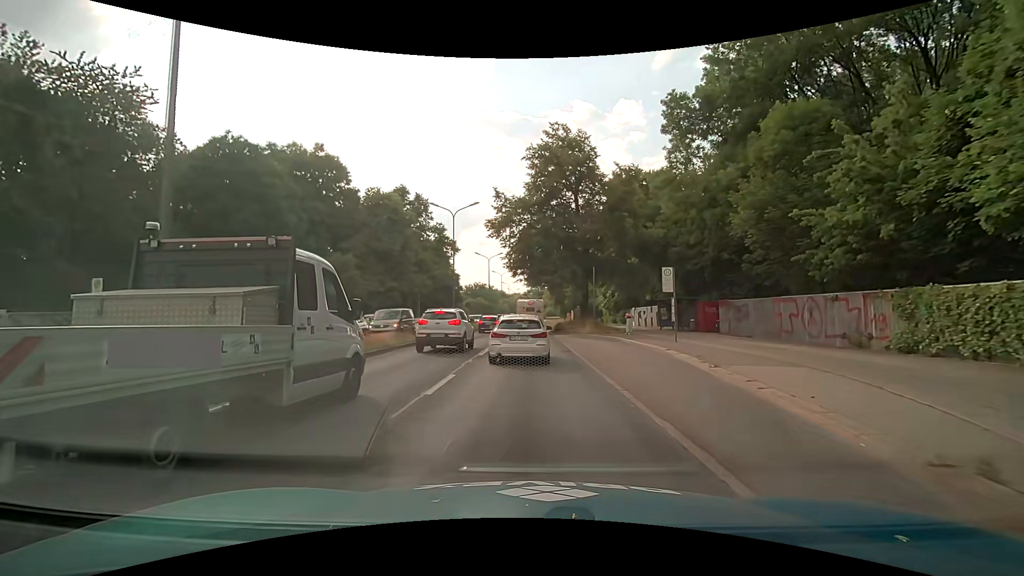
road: trunk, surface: asphalt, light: Day
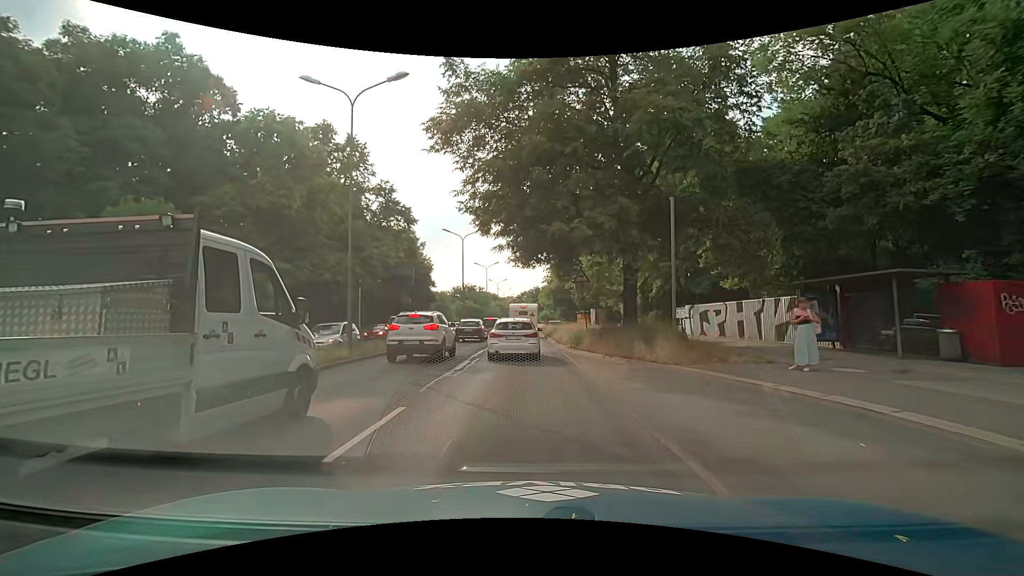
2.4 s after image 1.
(+0.4, +21.7) m; +1°
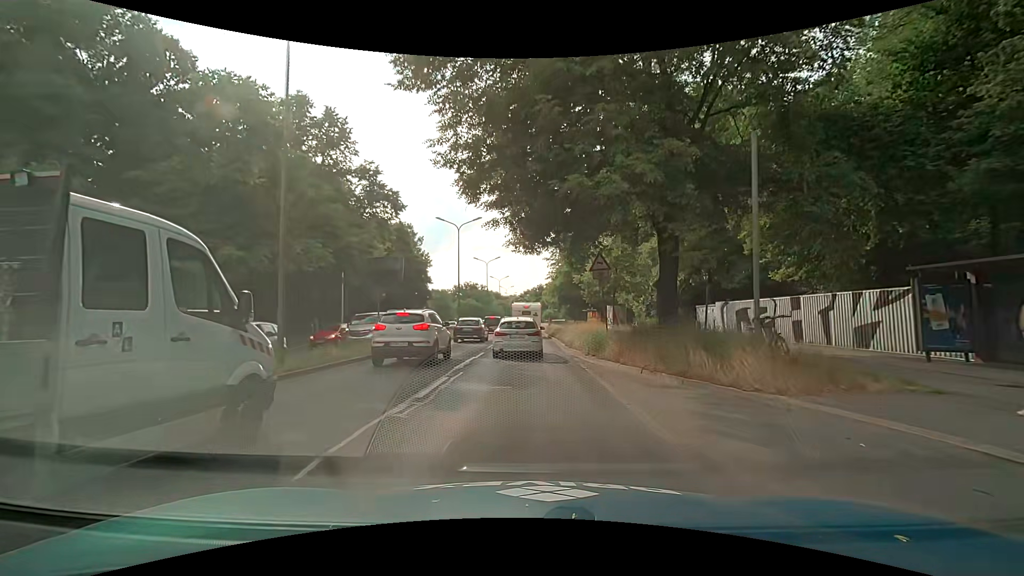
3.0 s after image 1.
(0.0, +5.3) m; 0°
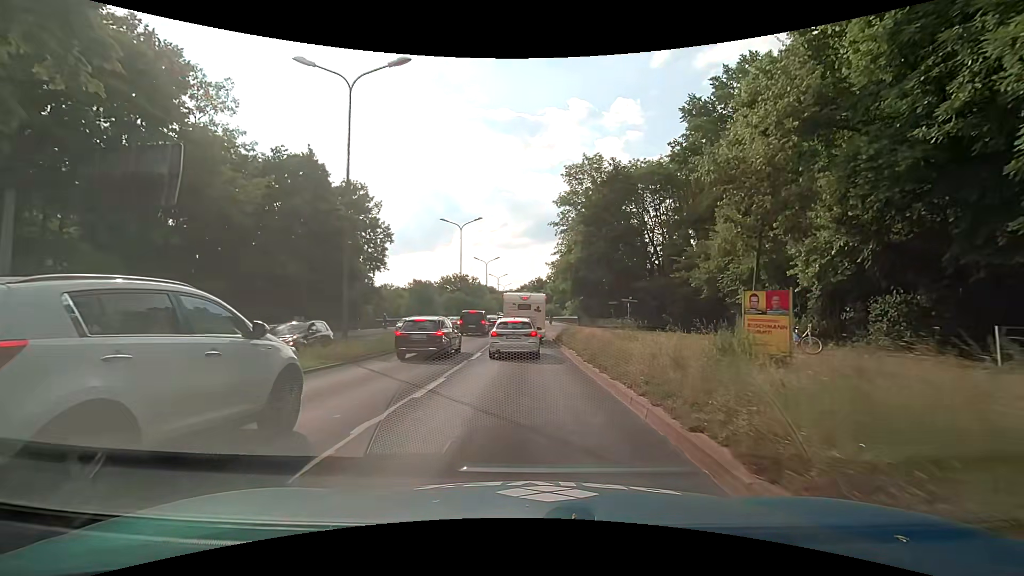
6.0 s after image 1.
(-0.4, +27.2) m; 0°
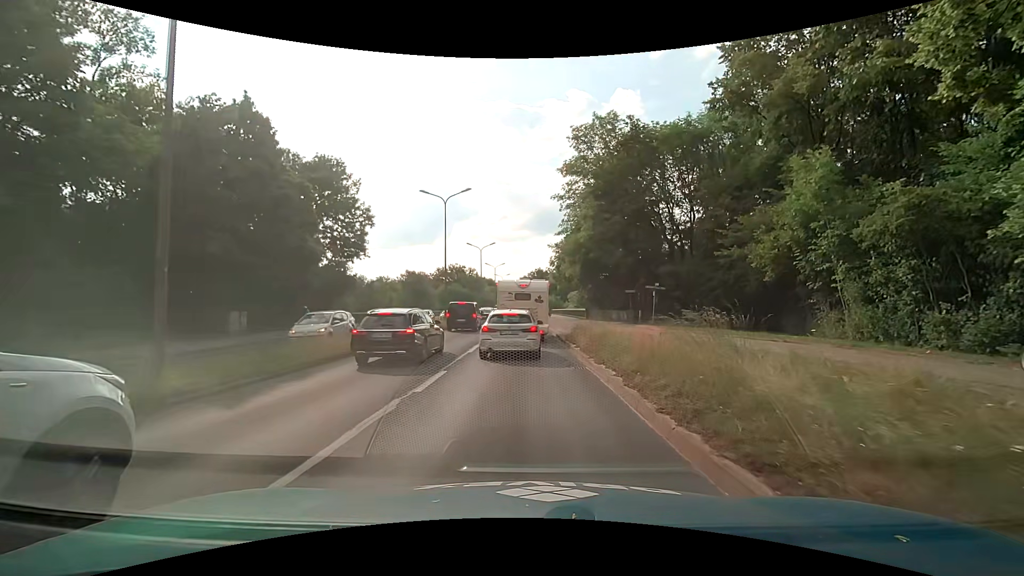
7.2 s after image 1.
(0.0, +8.4) m; 0°
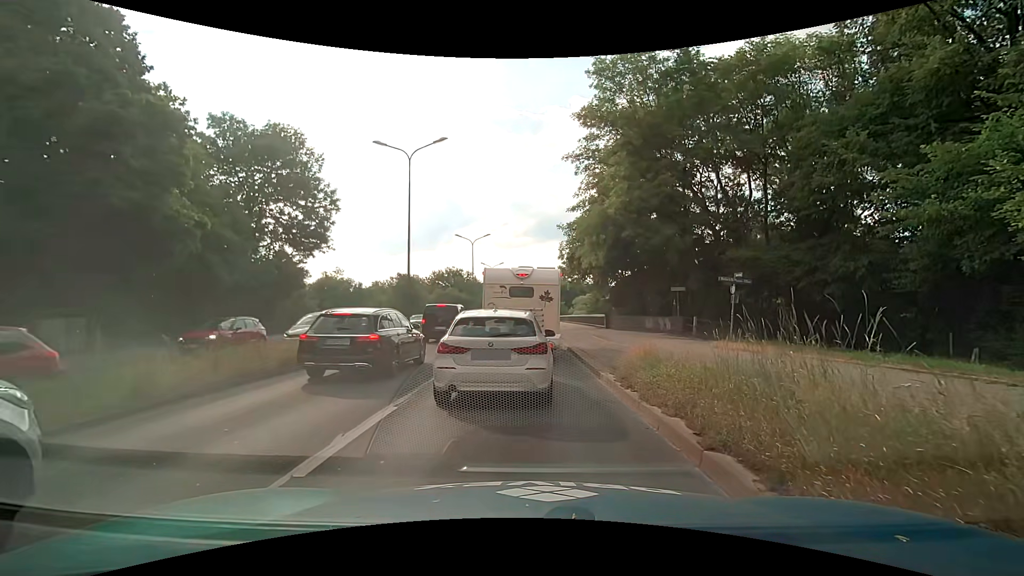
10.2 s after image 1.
(-0.1, +11.9) m; +2°
